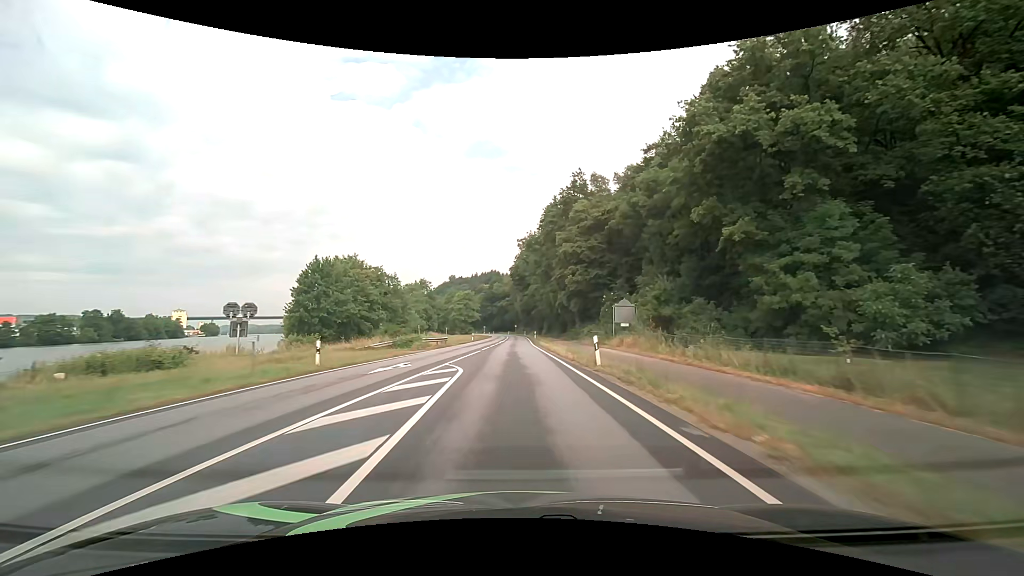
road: primary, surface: asphalt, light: Day
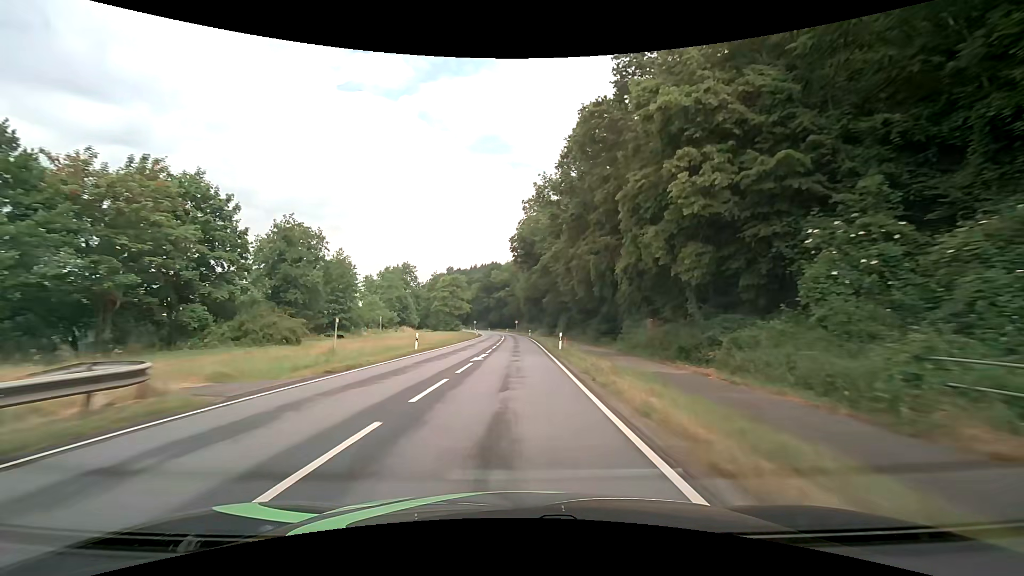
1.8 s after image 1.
(-0.1, +37.2) m; 0°
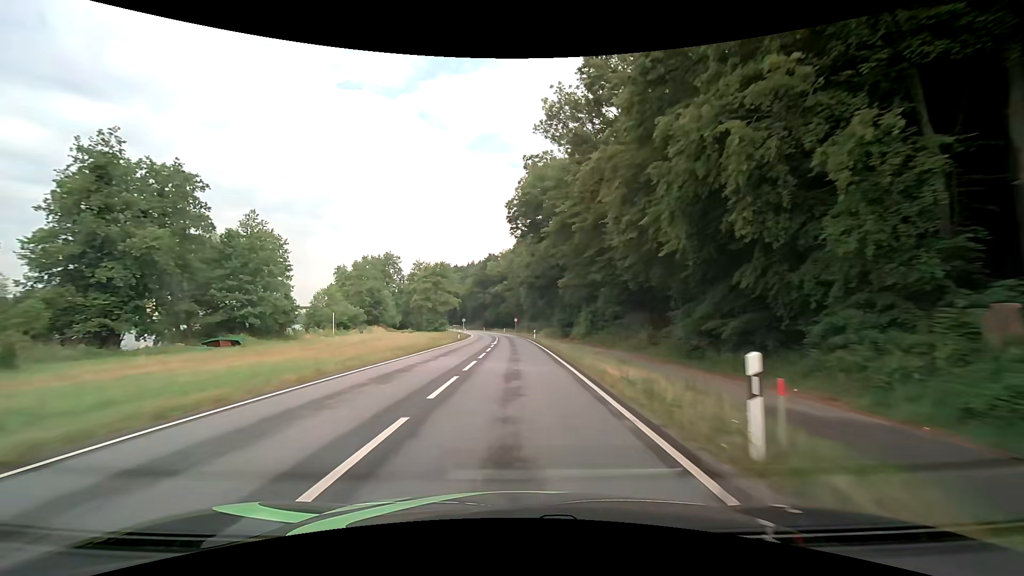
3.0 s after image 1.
(0.0, +23.6) m; +1°
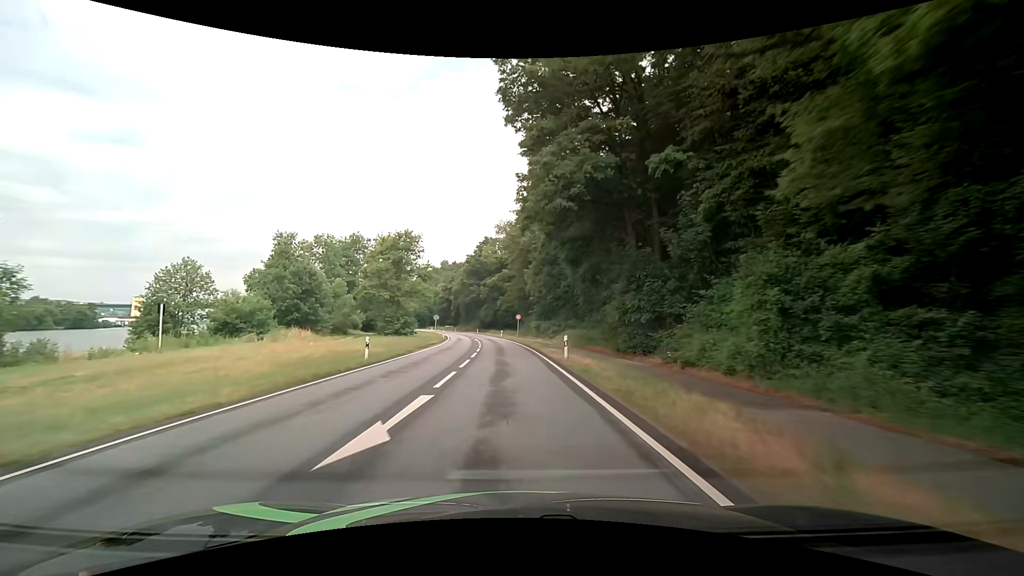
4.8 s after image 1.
(-0.5, +33.8) m; -1°
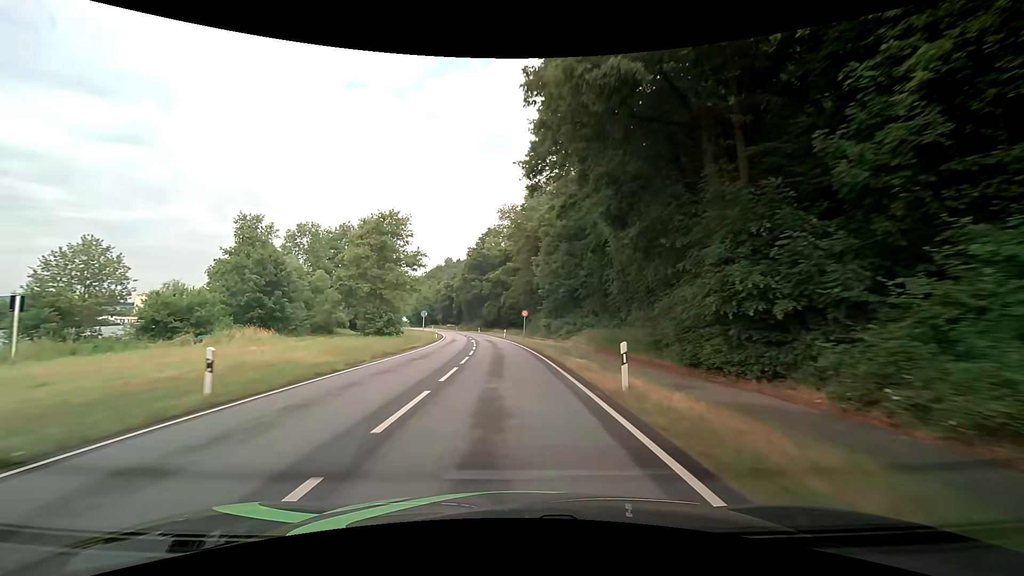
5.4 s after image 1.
(-0.1, +10.9) m; -1°
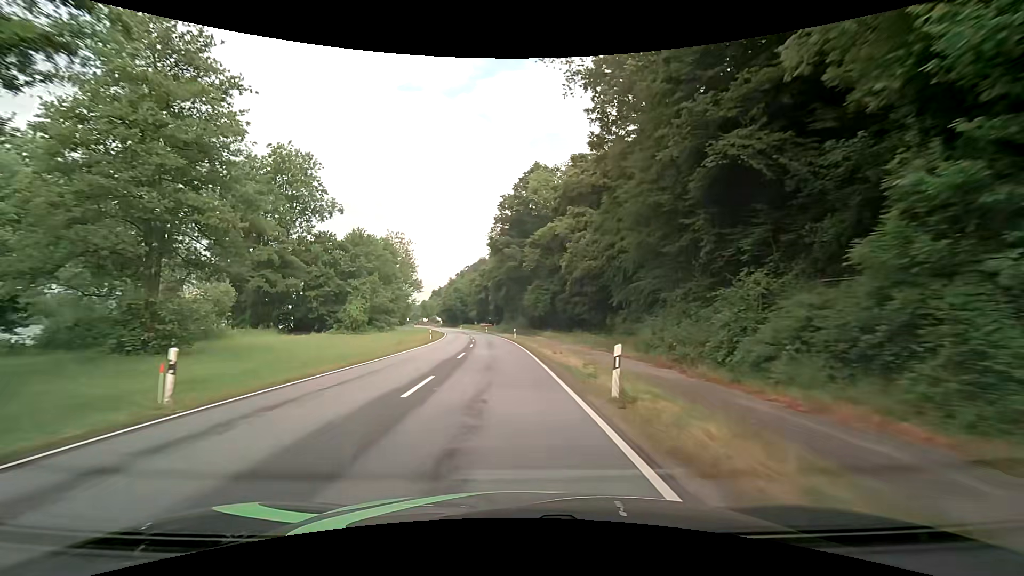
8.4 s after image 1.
(-2.1, +51.2) m; -6°
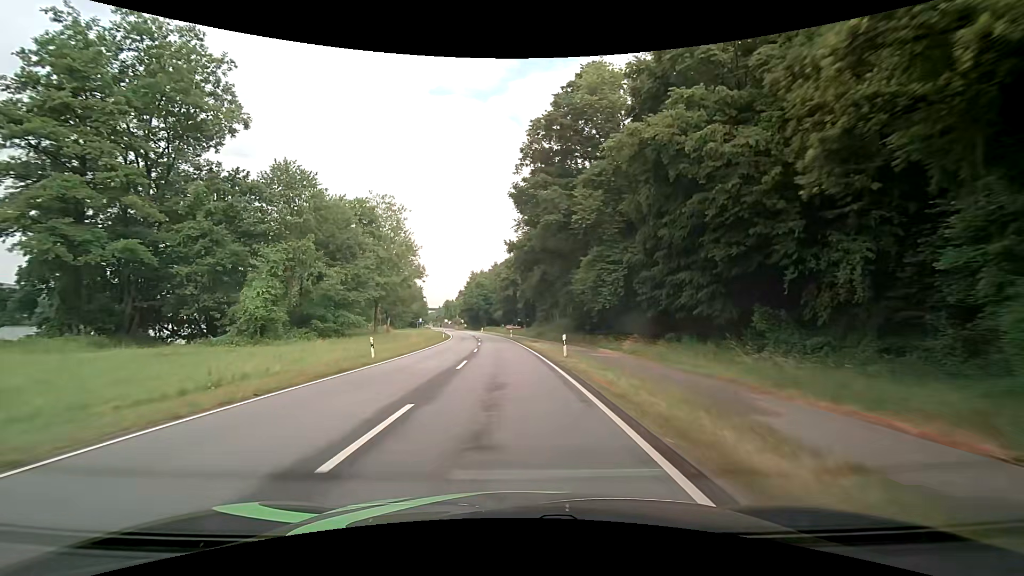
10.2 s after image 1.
(-0.8, +29.0) m; -4°
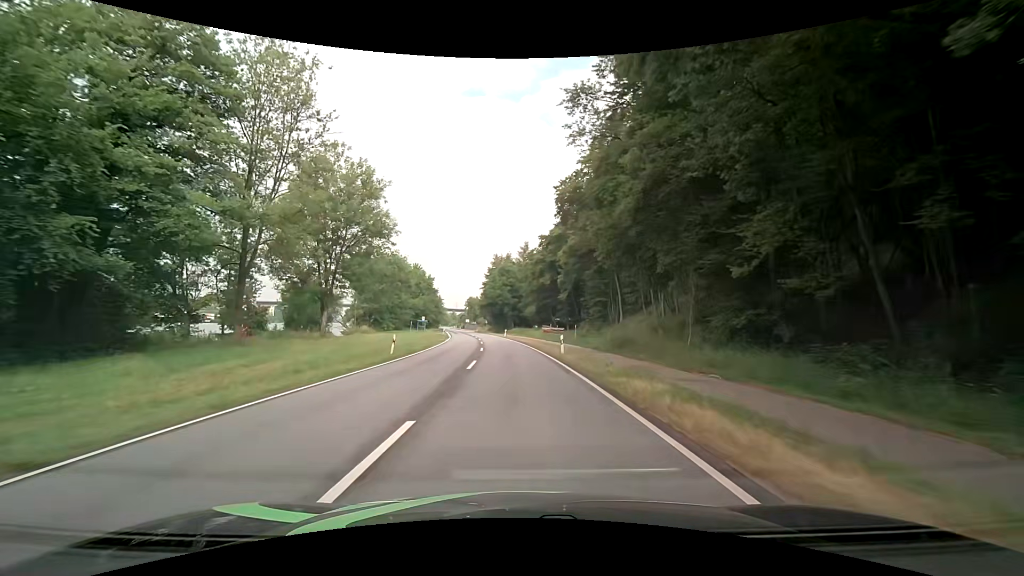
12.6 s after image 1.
(-1.3, +37.8) m; -3°
(0, +10) (0, +20) (-1, +30) (-1, +40) (-2, +50) (-3, +60) (-4, +70) (-5, +80) (-7, +90) (-8, +100) m
